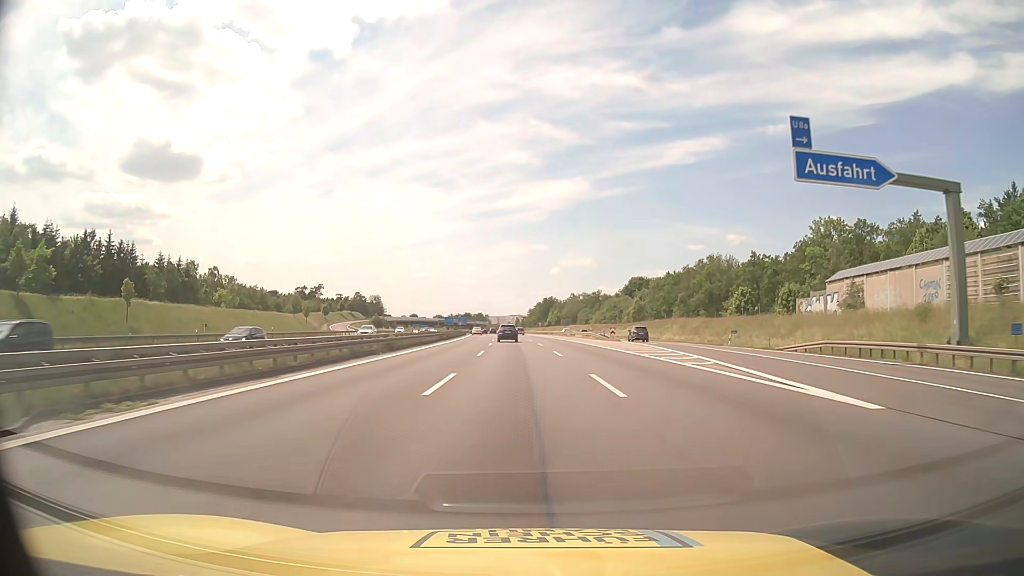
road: motorway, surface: asphalt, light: Day
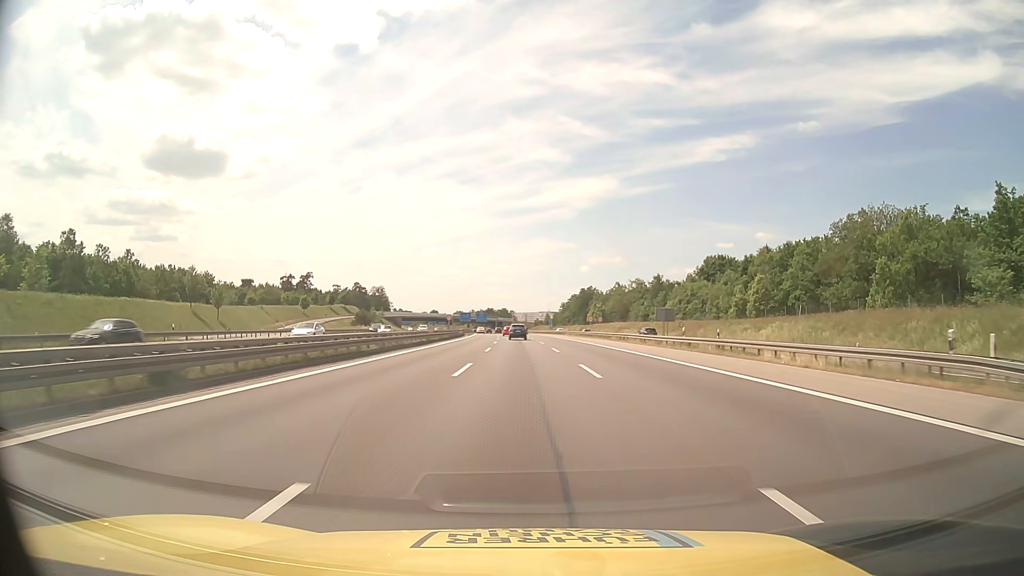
(-1.6, +67.9) m; -3°
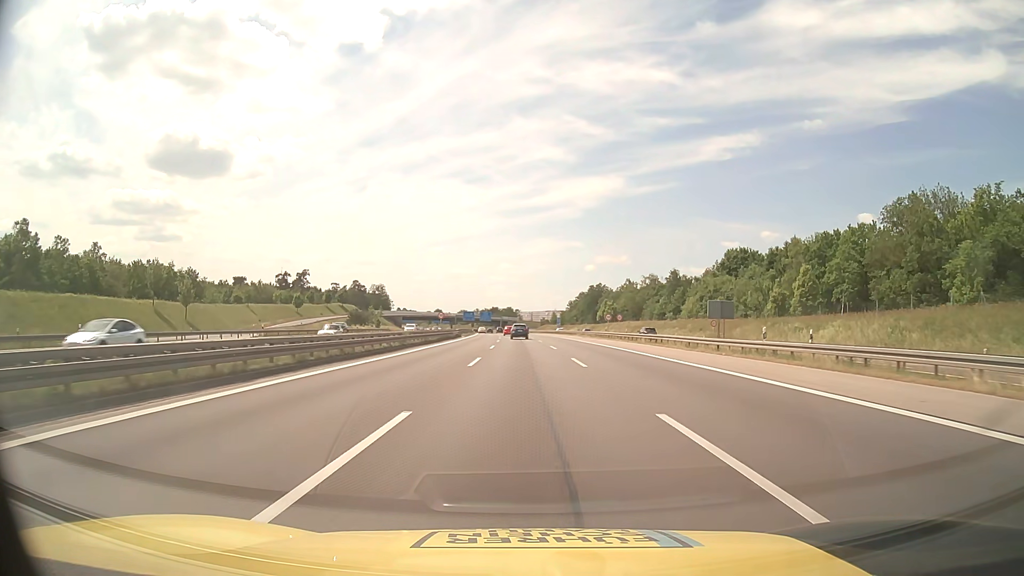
(-0.1, +13.6) m; -1°
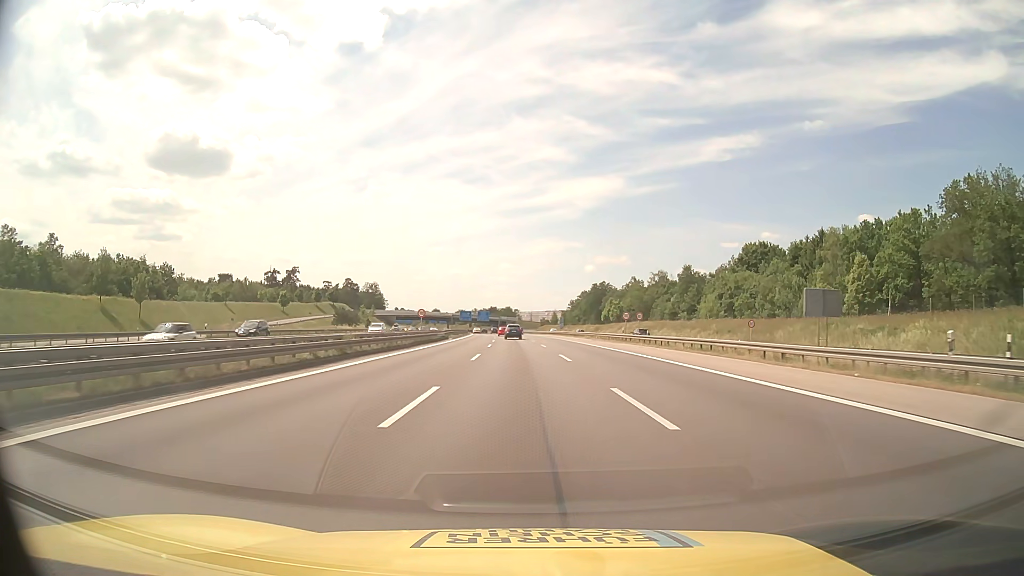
(0.0, +13.6) m; 0°
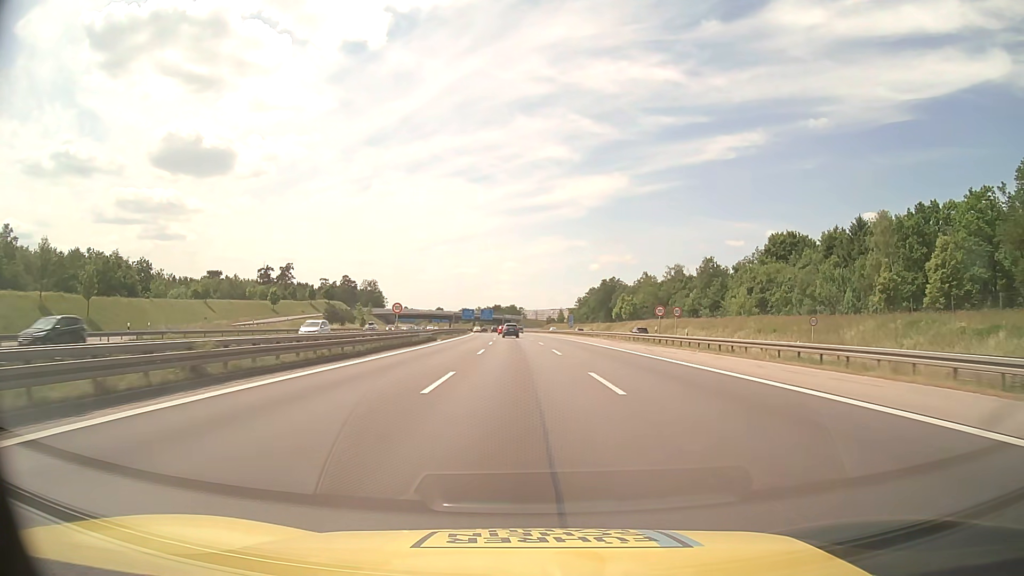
(0.0, +13.6) m; 0°
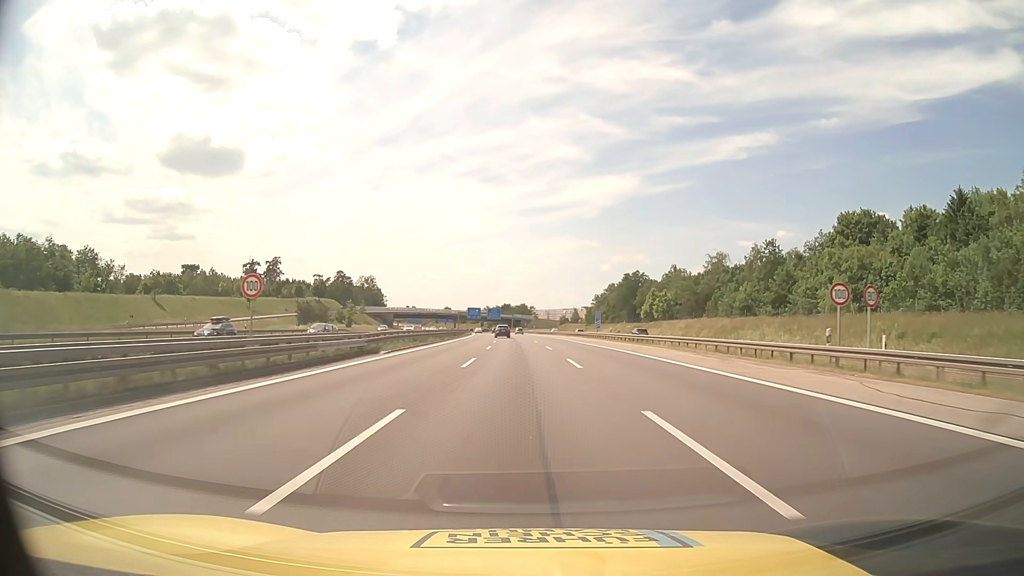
(-0.3, +27.2) m; -1°
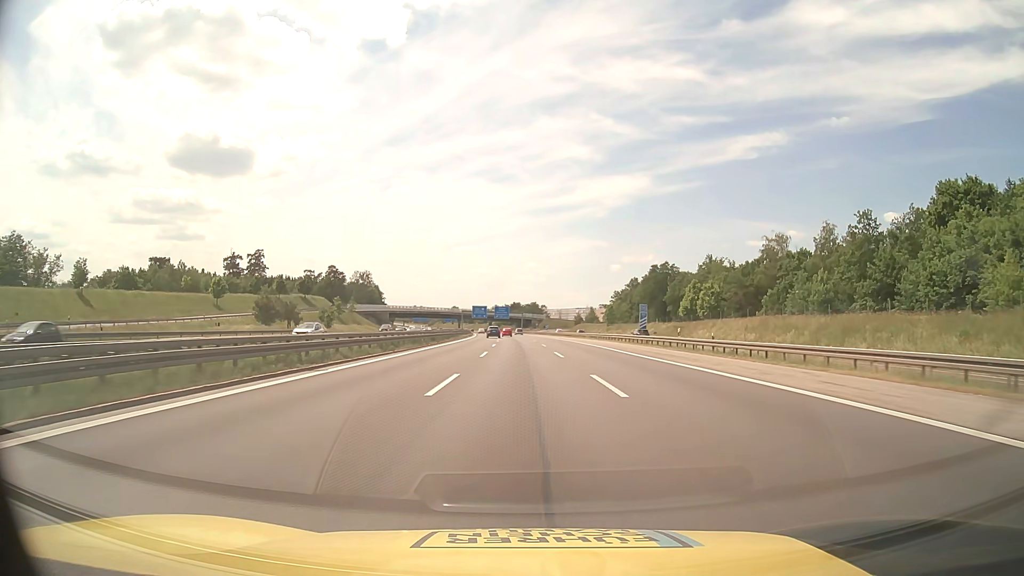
(-0.2, +27.2) m; -1°
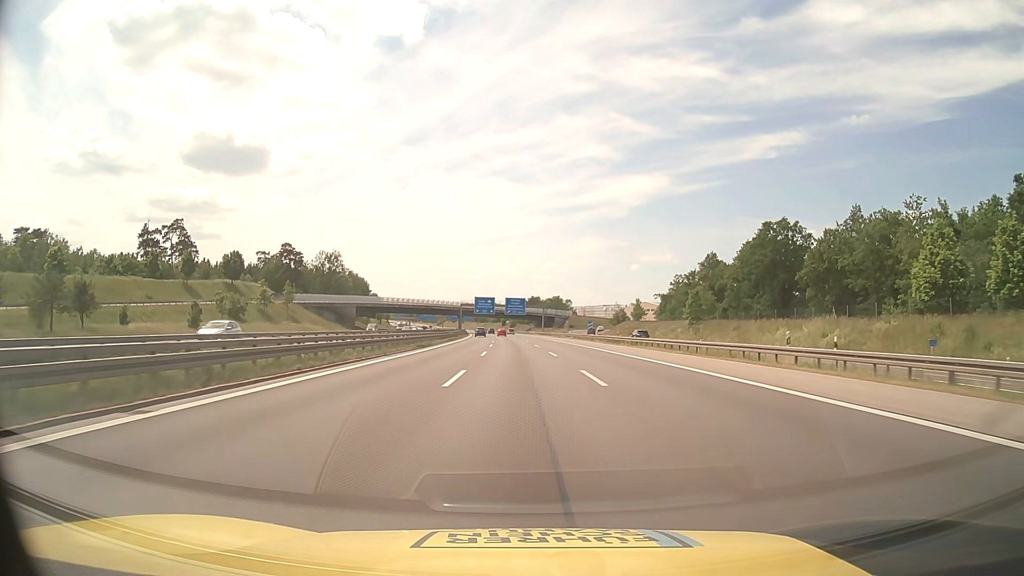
(-1.3, +69.7) m; -2°
(0, +10) (0, +20) (0, +30) (0, +40) (0, +50) (-1, +60) (-1, +70) (-1, +80) (-2, +90) (-3, +100) m
